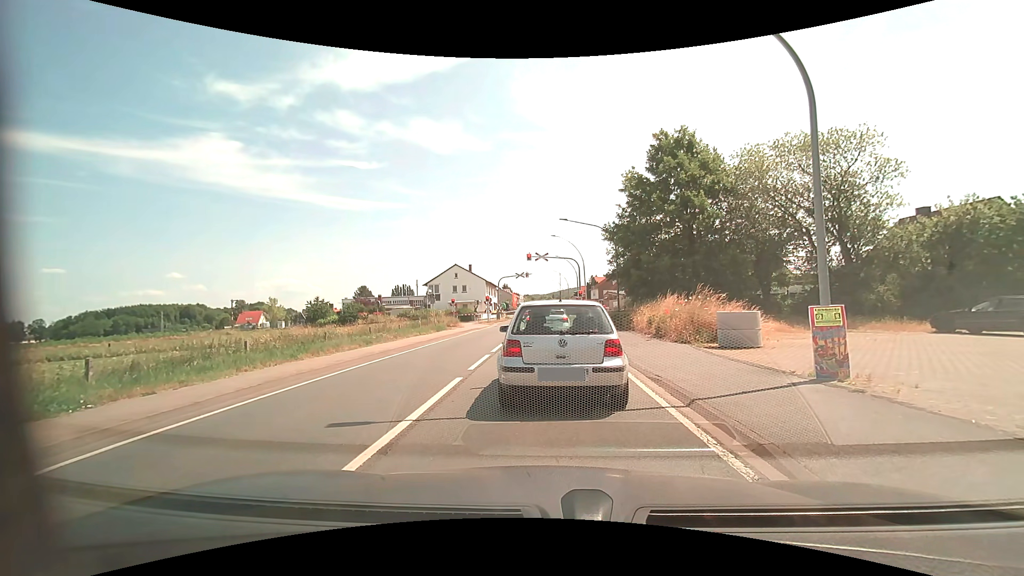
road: primary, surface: asphalt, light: Day
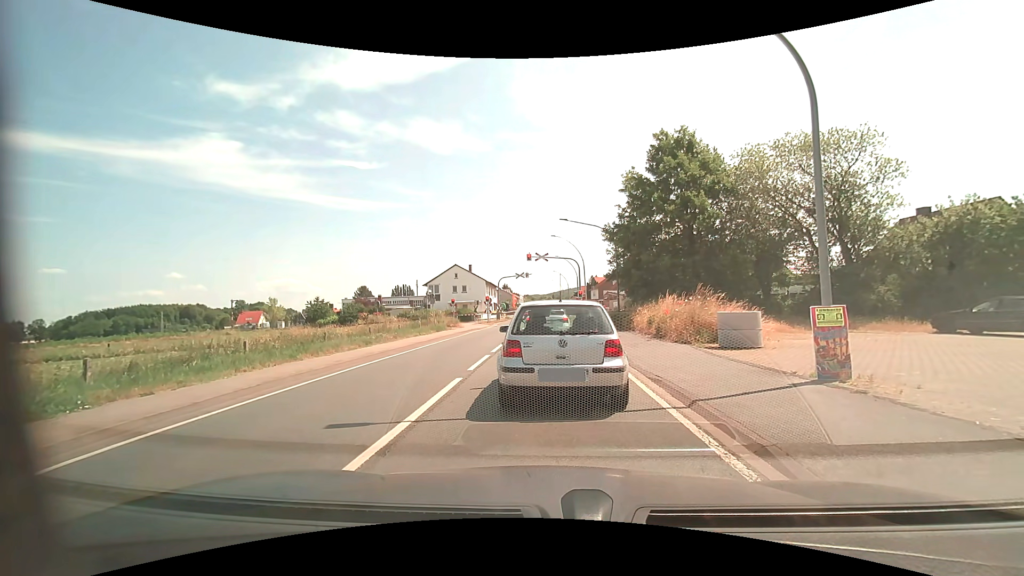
(0.0, 0.0) m; 0°
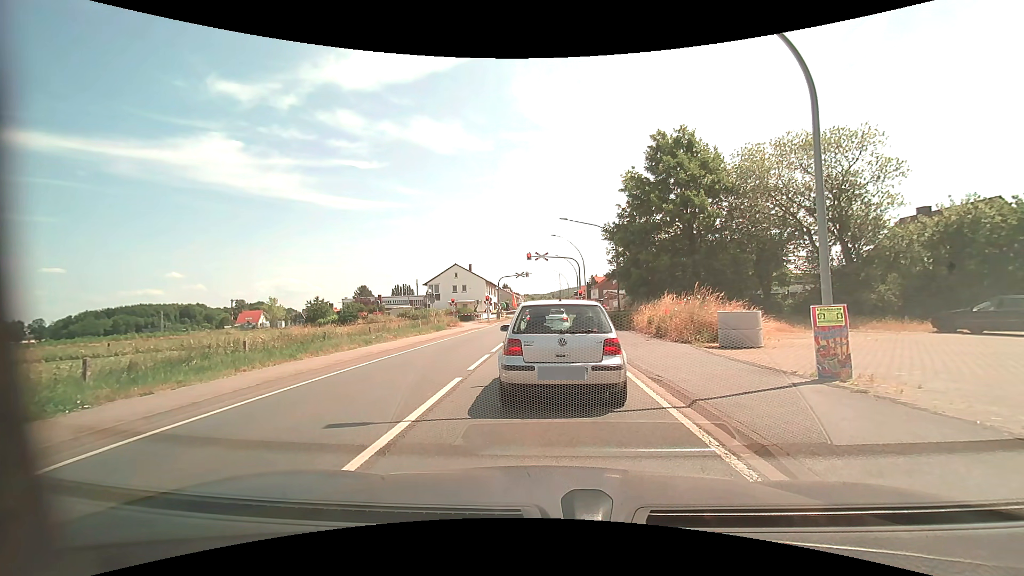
(0.0, +0.1) m; 0°
